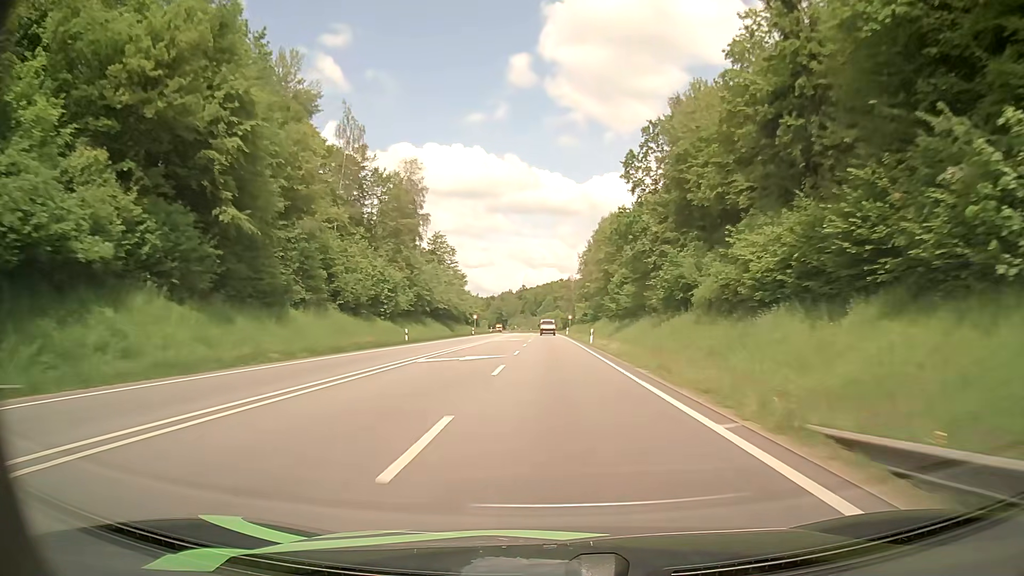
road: primary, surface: asphalt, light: Day
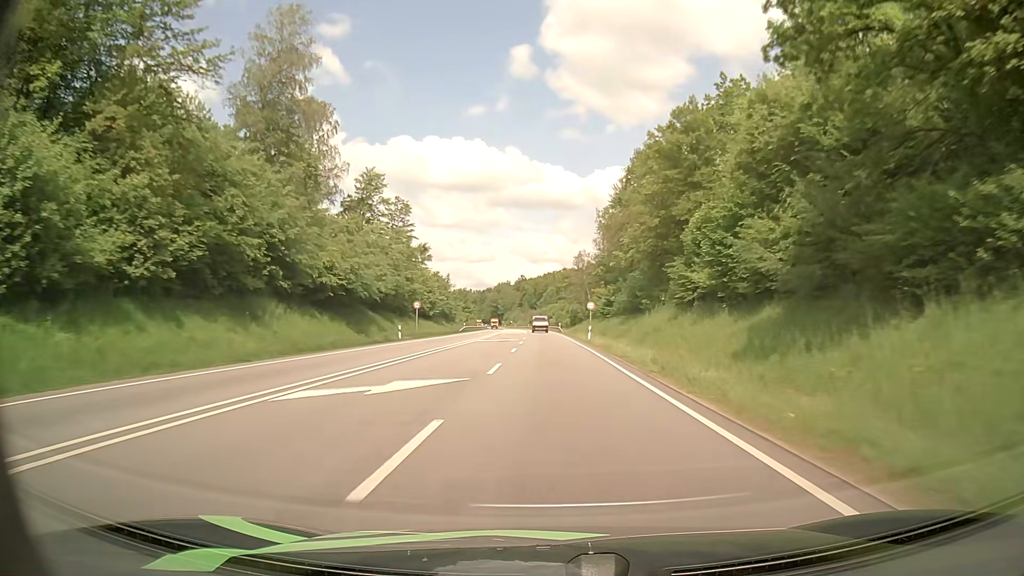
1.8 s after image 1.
(0.0, +48.9) m; 0°
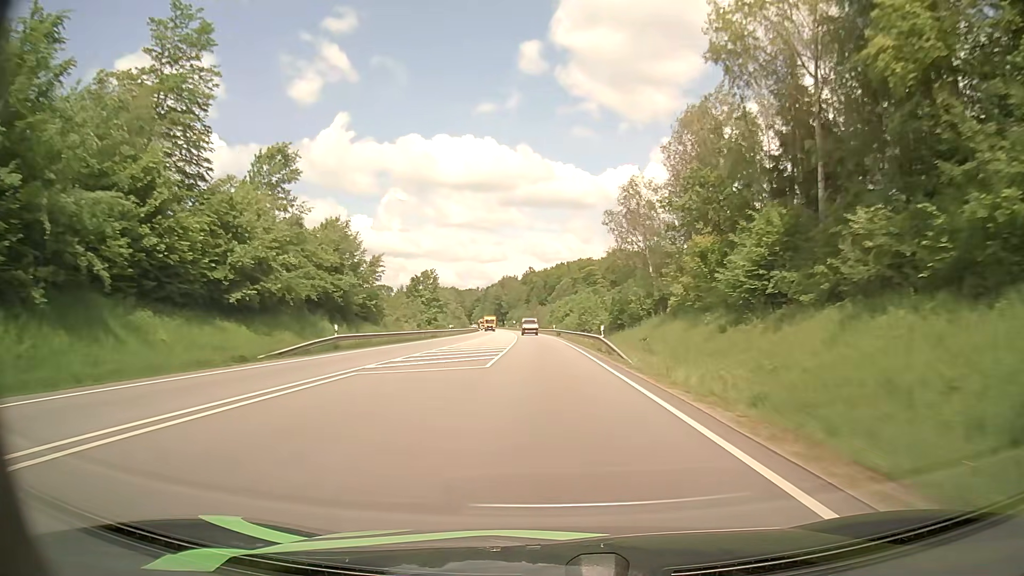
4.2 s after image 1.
(-0.4, +62.2) m; -1°
(0, +10) (0, +20) (0, +30) (-1, +40) (-1, +50) (-1, +60) (-2, +70) (-2, +80) (-3, +90) (-3, +100) m
